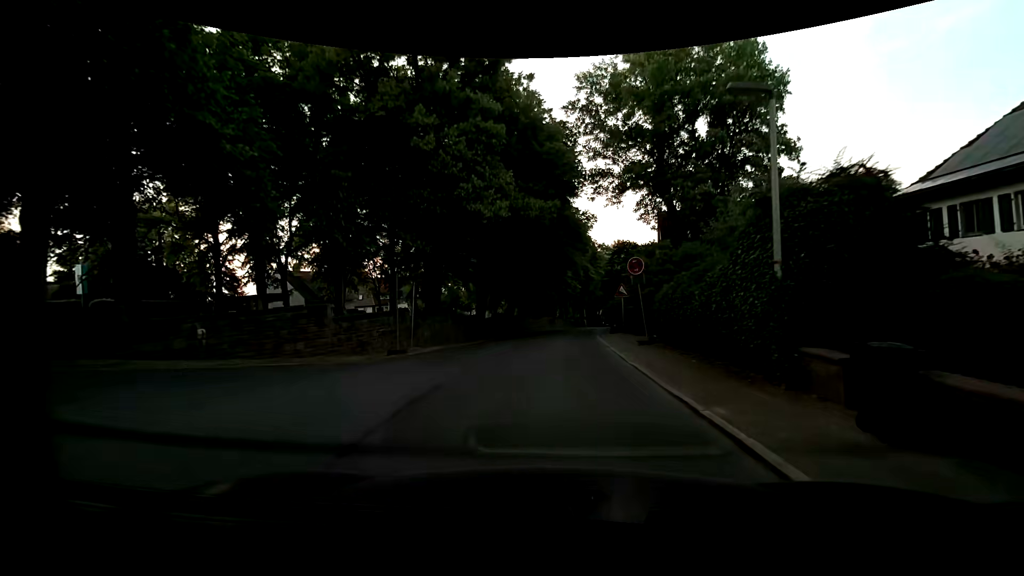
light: Day
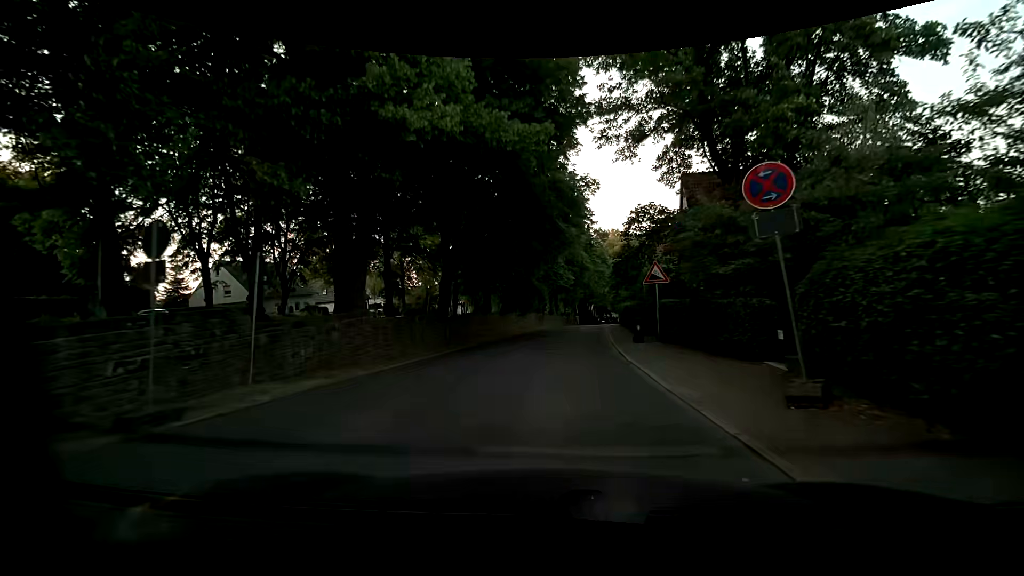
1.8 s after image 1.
(0.0, +11.1) m; +1°
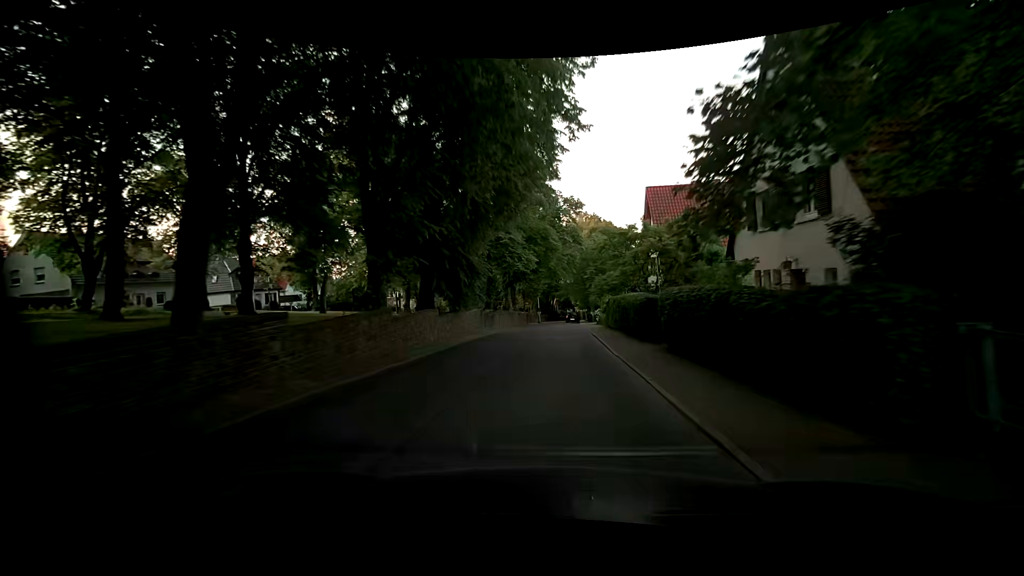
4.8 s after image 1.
(+0.6, +18.0) m; +5°
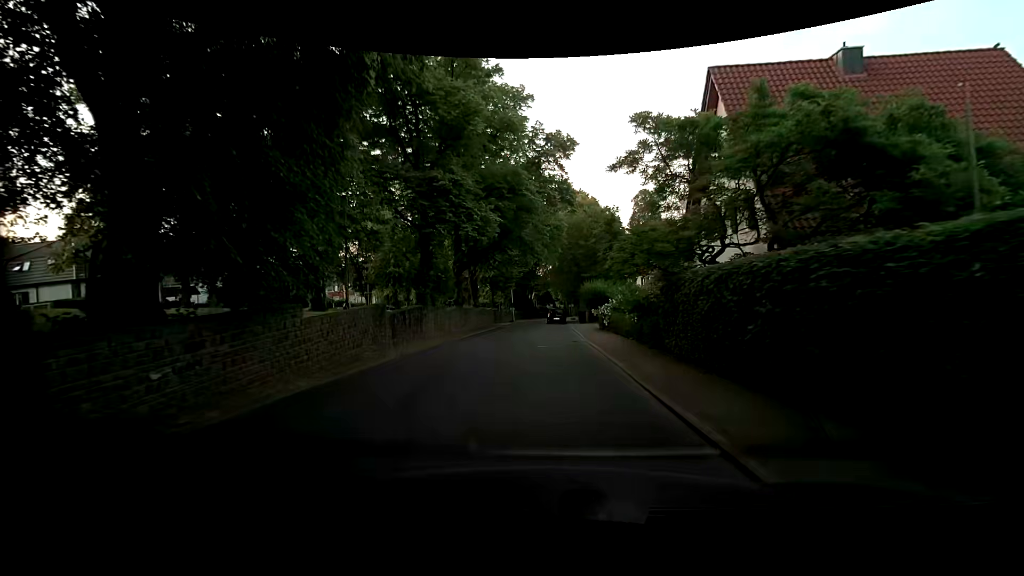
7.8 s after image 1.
(+0.3, +18.8) m; +2°
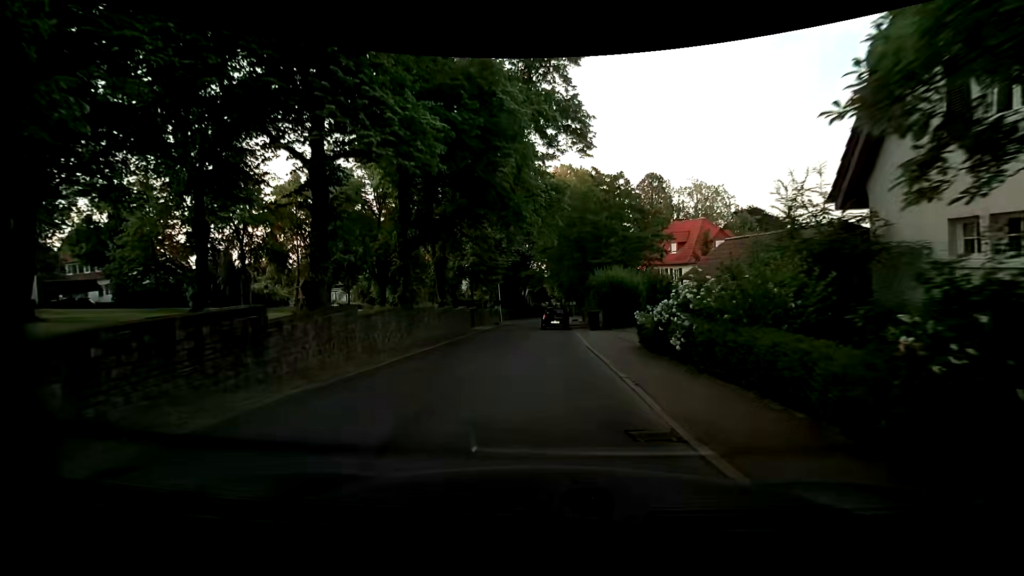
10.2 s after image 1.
(0.0, +13.4) m; -2°
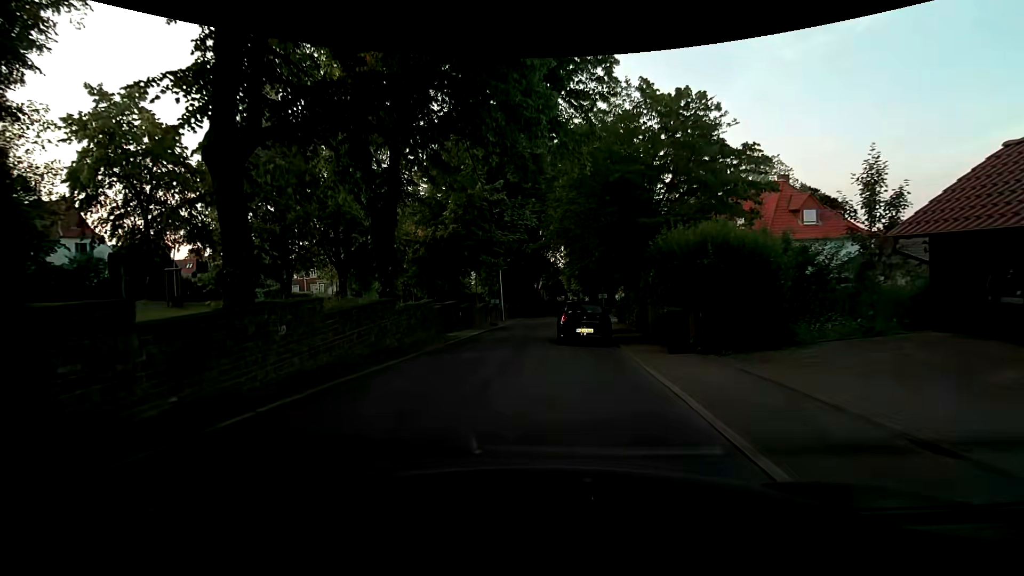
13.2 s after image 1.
(+0.4, +14.9) m; +1°
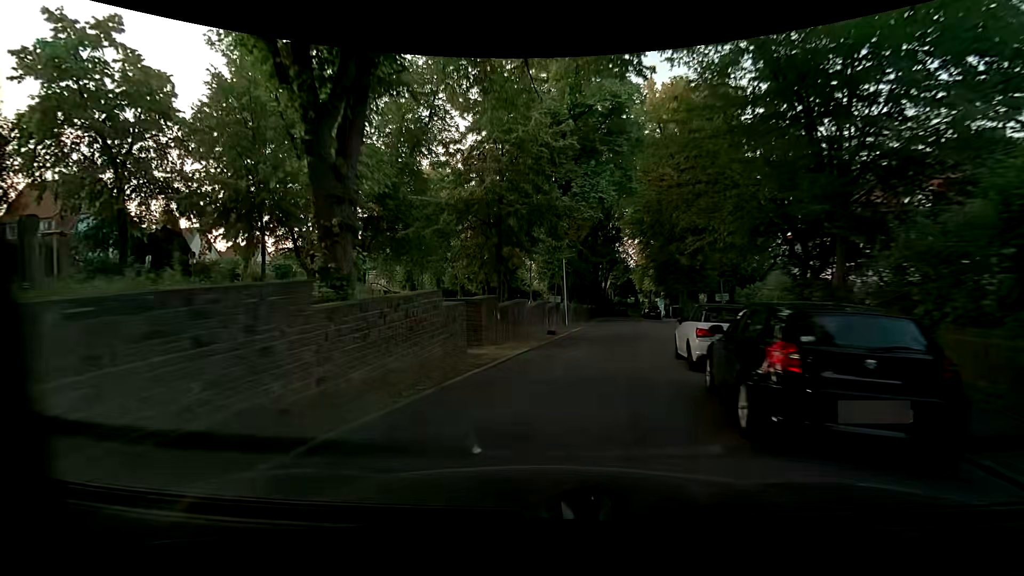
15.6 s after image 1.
(-0.8, +10.6) m; -8°
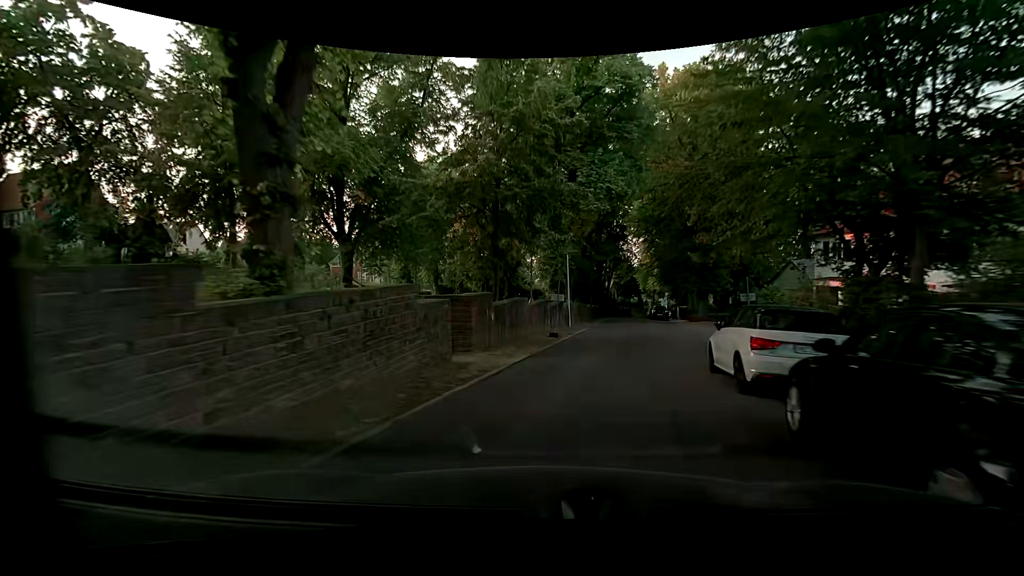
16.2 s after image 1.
(0.0, +2.6) m; +1°
